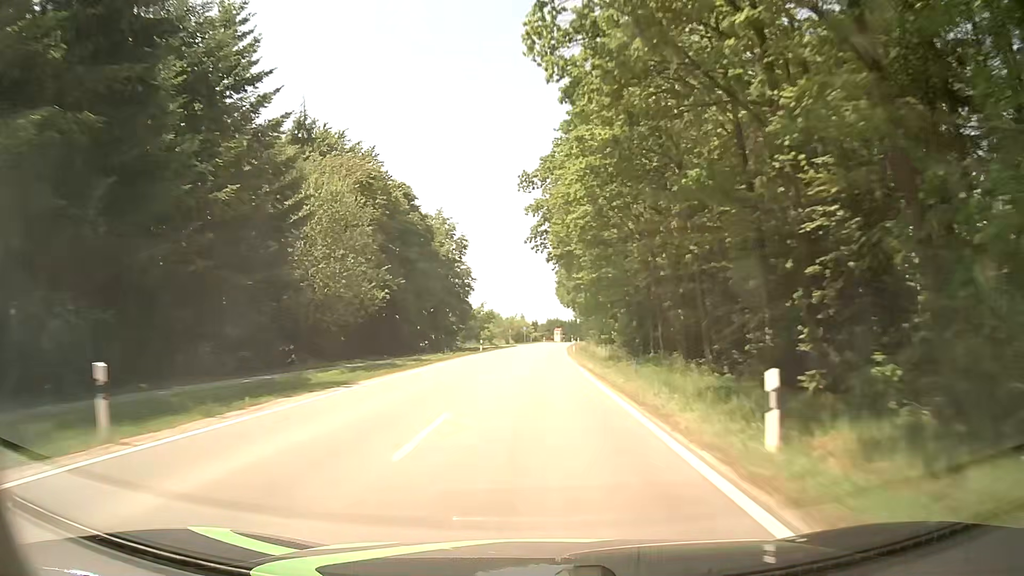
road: tertiary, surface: asphalt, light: Day
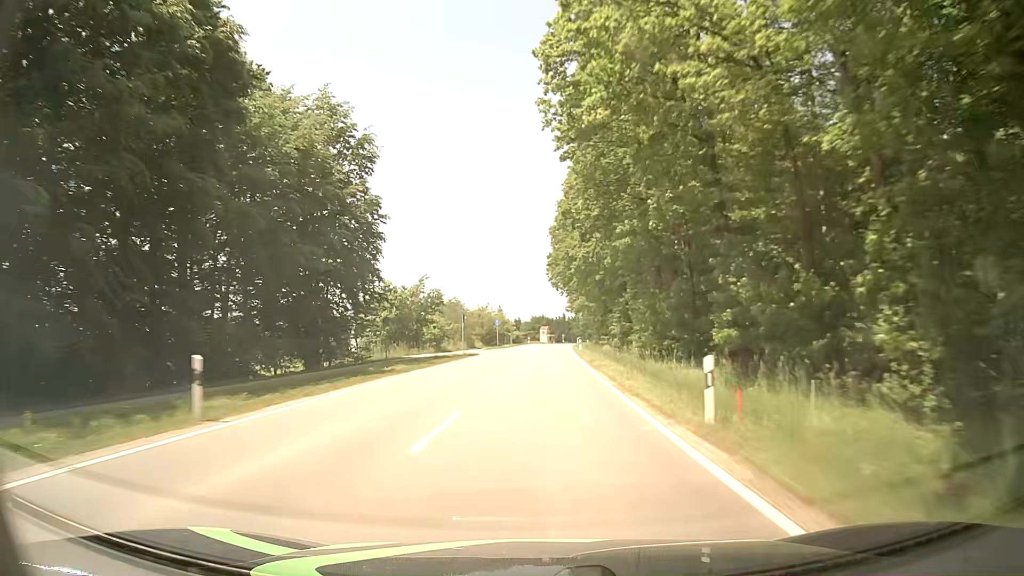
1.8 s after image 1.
(+0.8, +47.5) m; +1°
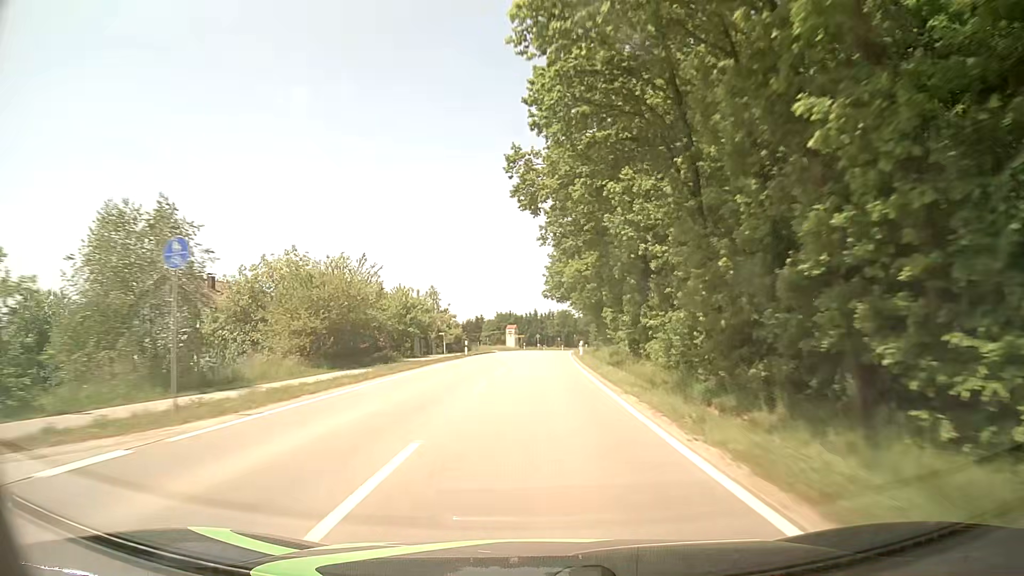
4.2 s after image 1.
(+1.8, +63.3) m; +3°
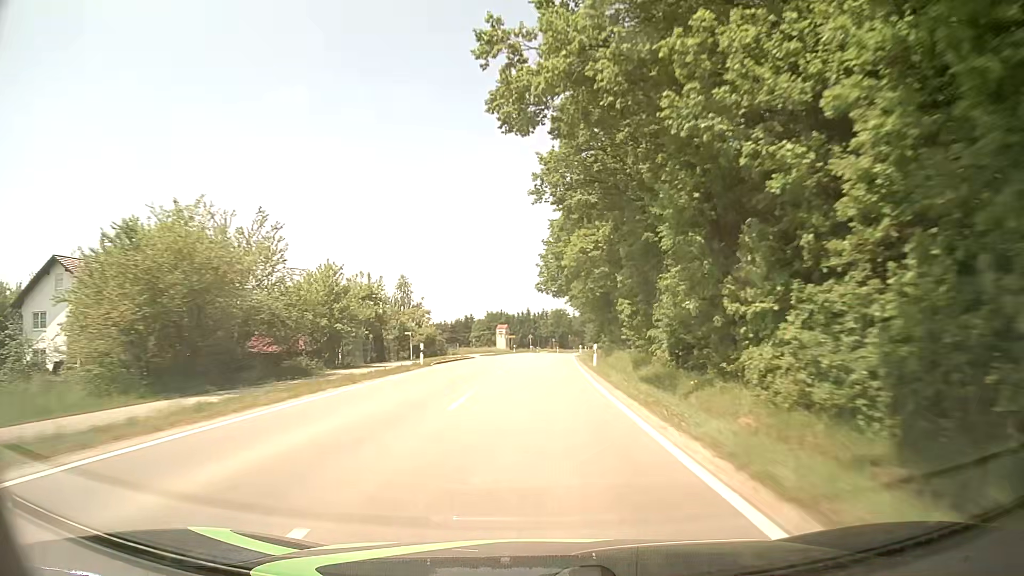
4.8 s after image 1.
(0.0, +15.8) m; 0°
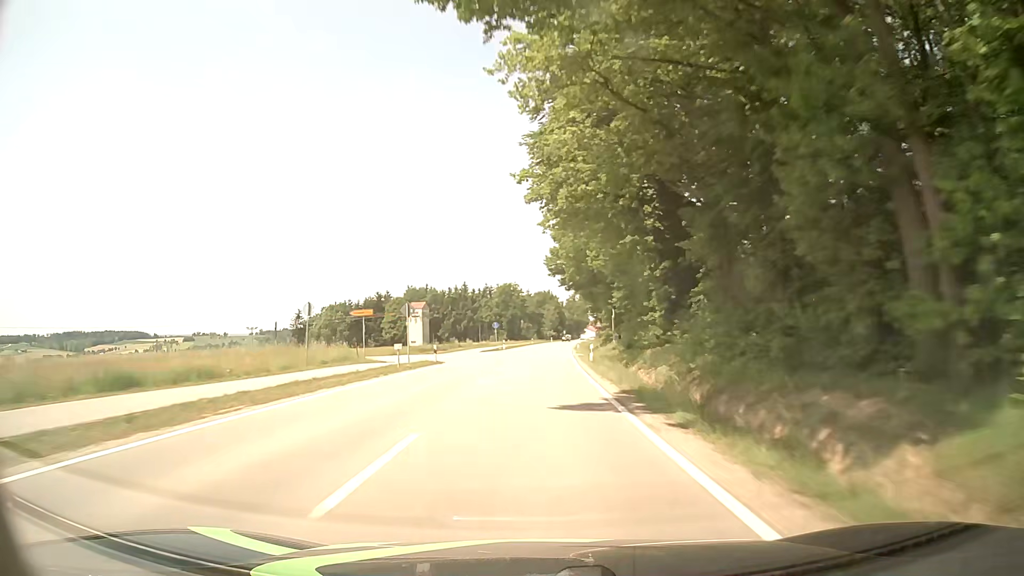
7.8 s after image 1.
(+2.8, +79.2) m; +4°
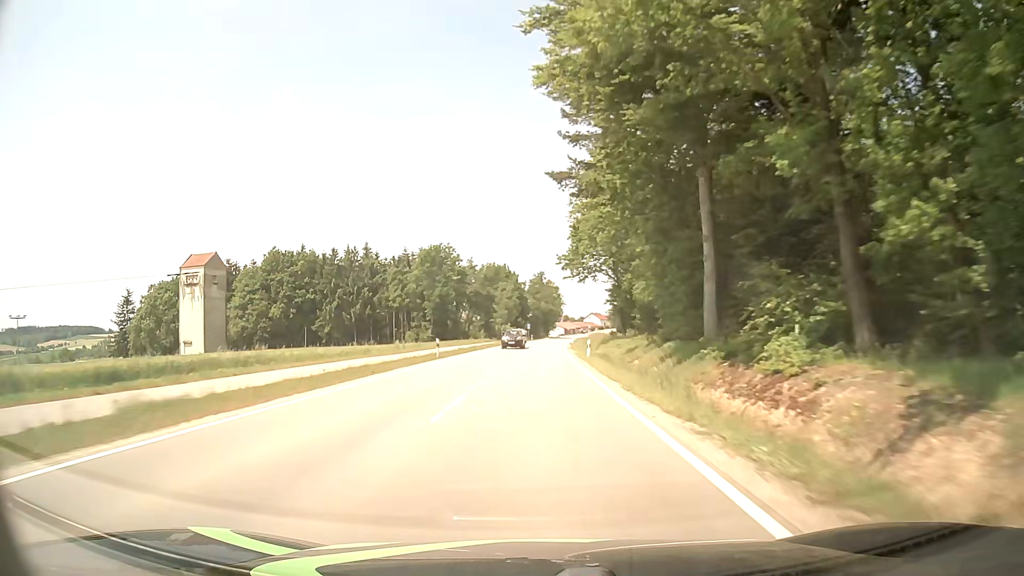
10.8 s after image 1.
(+2.9, +78.7) m; +4°
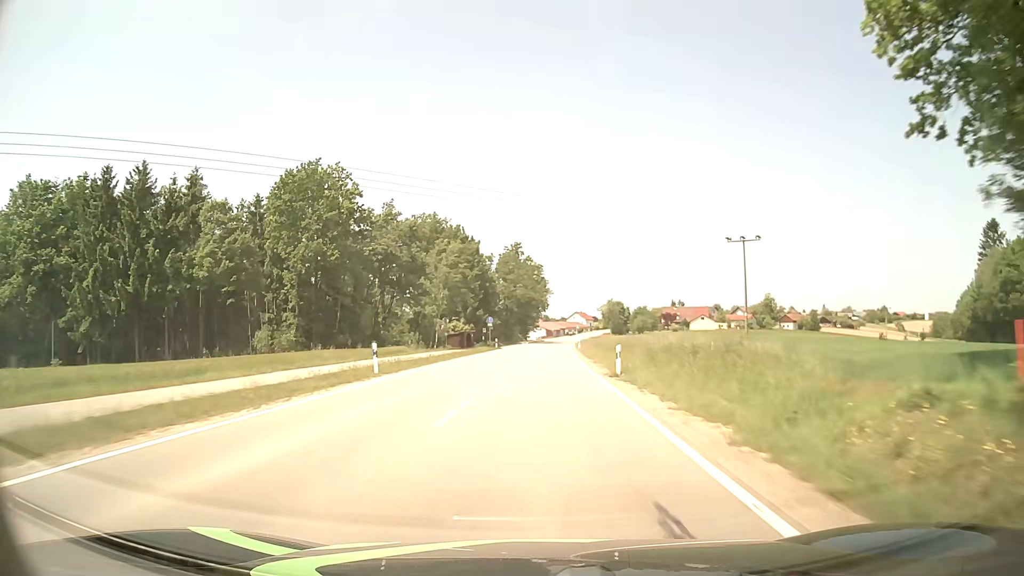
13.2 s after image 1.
(+0.8, +59.6) m; +2°
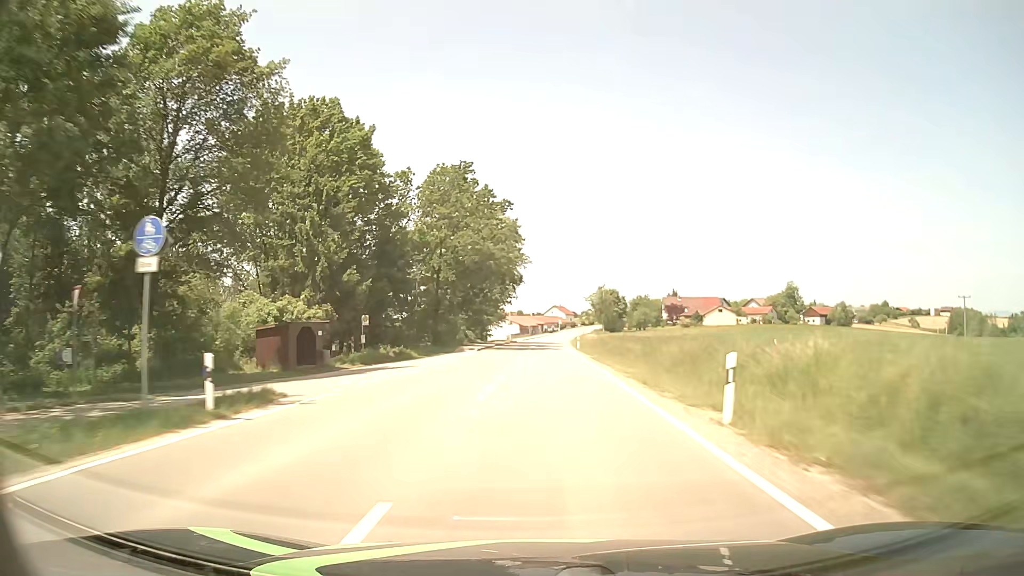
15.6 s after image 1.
(+0.8, +55.3) m; +2°
(0, +10) (0, +20) (0, +30) (0, +40) (+1, +50) (+1, +60) (+1, +70) (+2, +80) (+2, +90) (+3, +100) m
